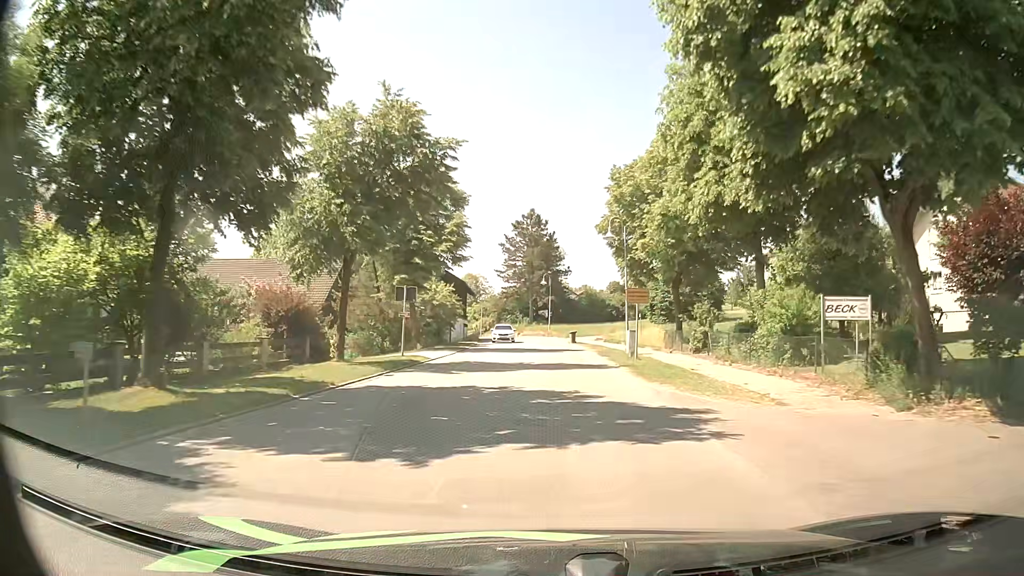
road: secondary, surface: asphalt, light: Day
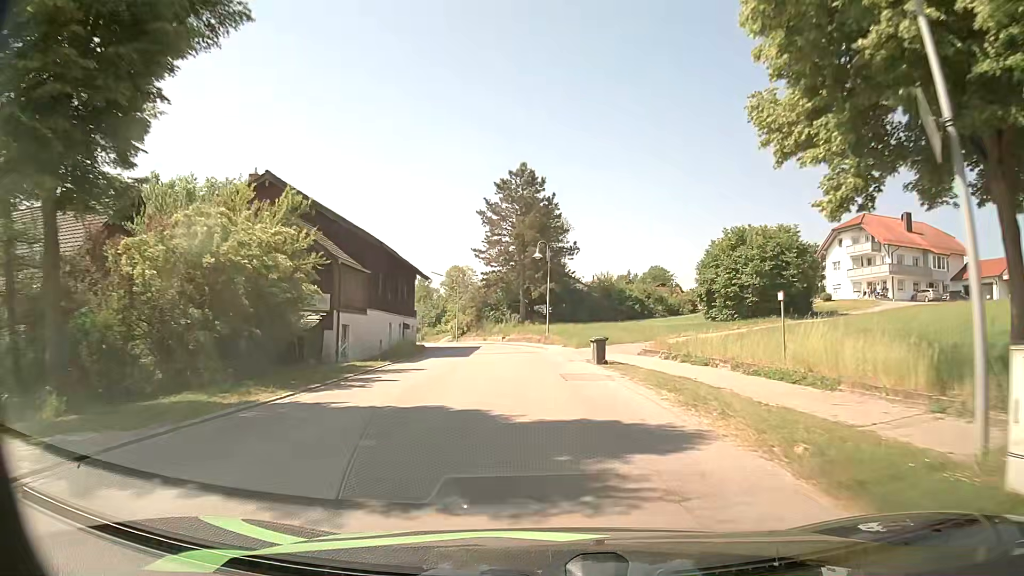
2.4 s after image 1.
(+0.3, +29.2) m; 0°
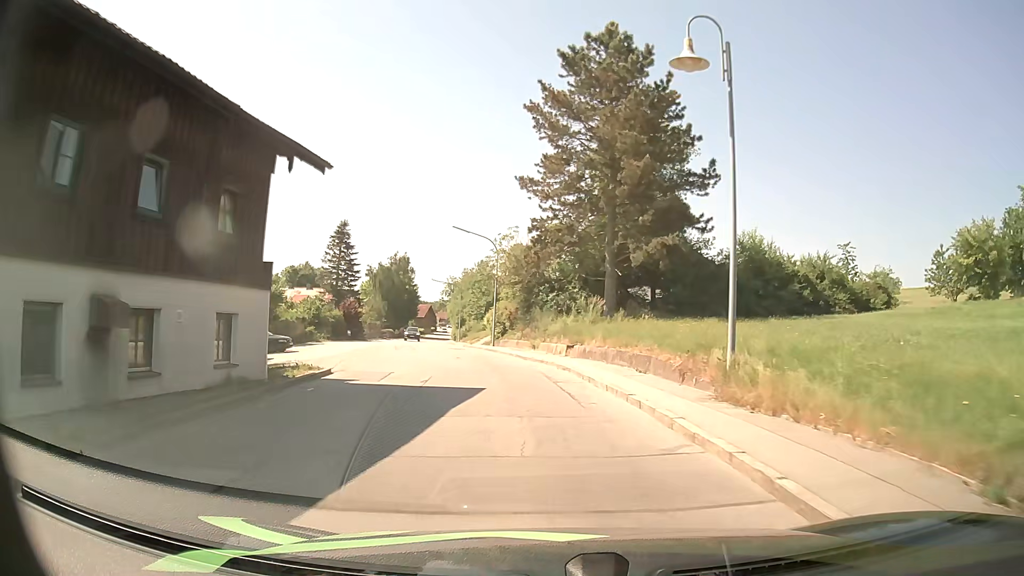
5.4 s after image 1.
(-1.3, +34.4) m; -6°
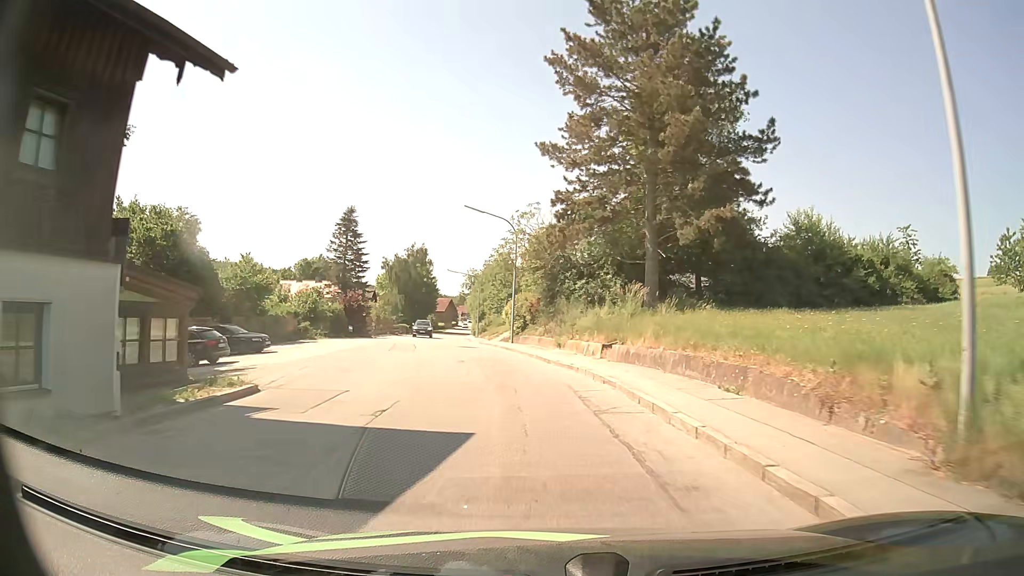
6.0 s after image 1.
(-0.1, +6.4) m; -1°
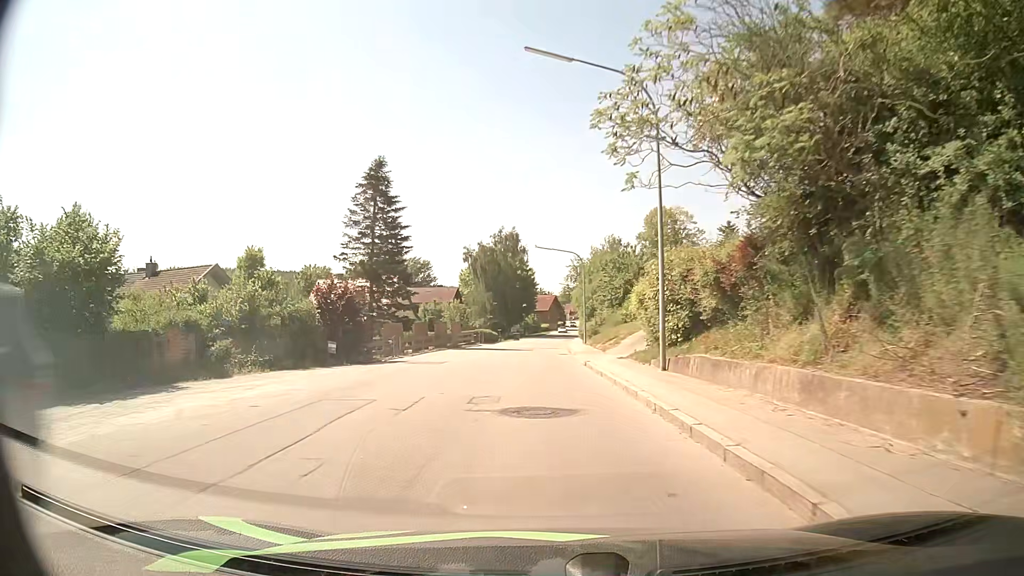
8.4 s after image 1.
(-2.1, +25.3) m; -10°
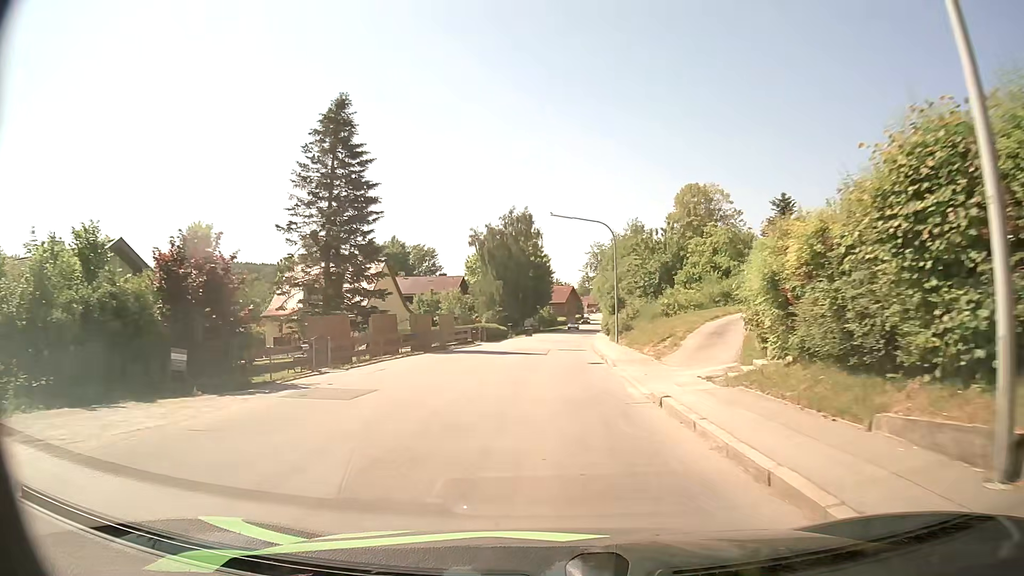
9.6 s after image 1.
(-0.2, +12.8) m; -1°
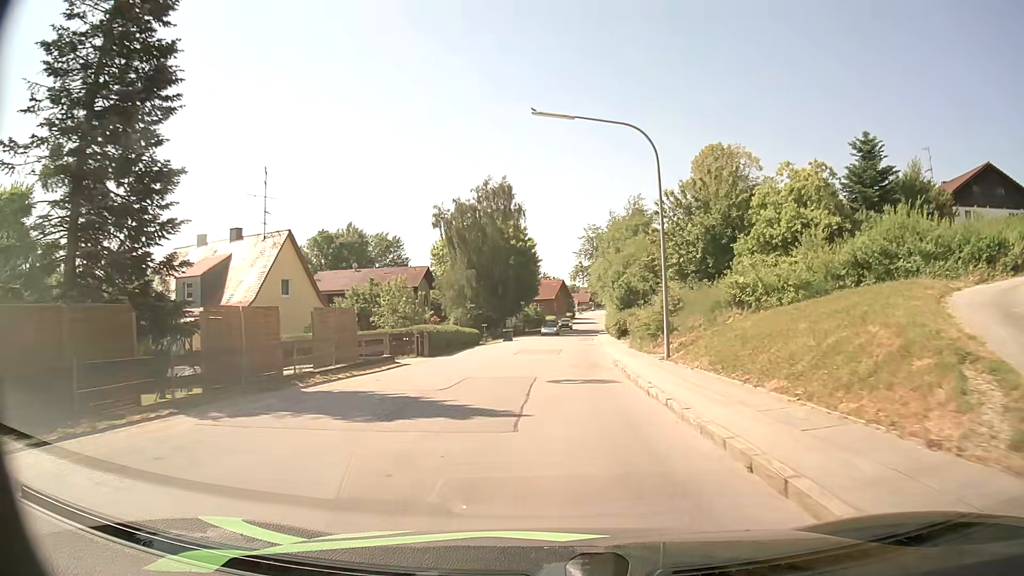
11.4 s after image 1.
(+0.1, +19.6) m; +1°
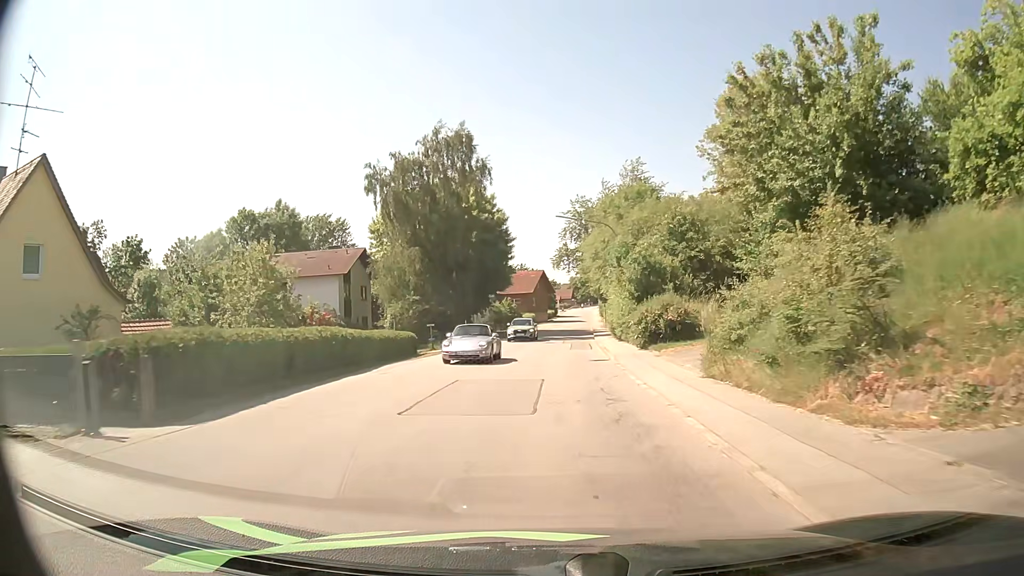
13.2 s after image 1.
(+0.3, +20.1) m; +2°
(0, +10) (0, +20) (+1, +30) (+1, +40) (+1, +50) (+2, +60) (+3, +70) (+3, +80) (+4, +90) (+5, +100) m
